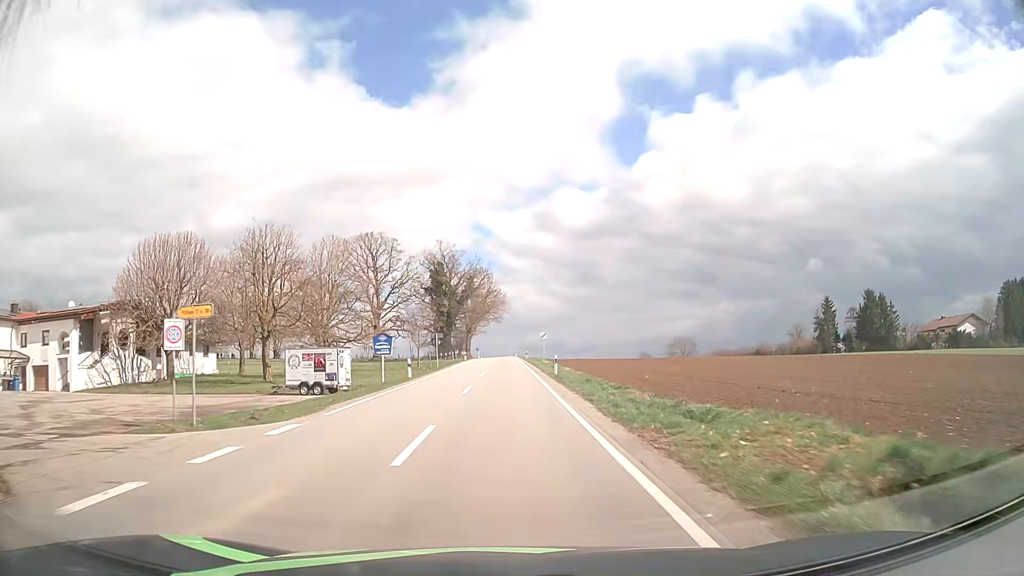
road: tertiary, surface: asphalt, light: Day
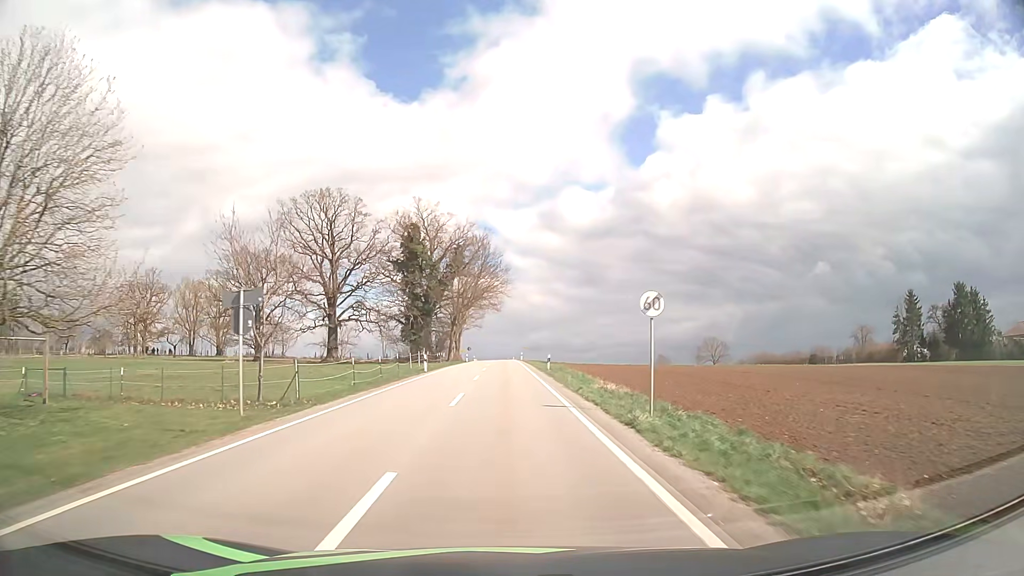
(0.0, +40.6) m; 0°
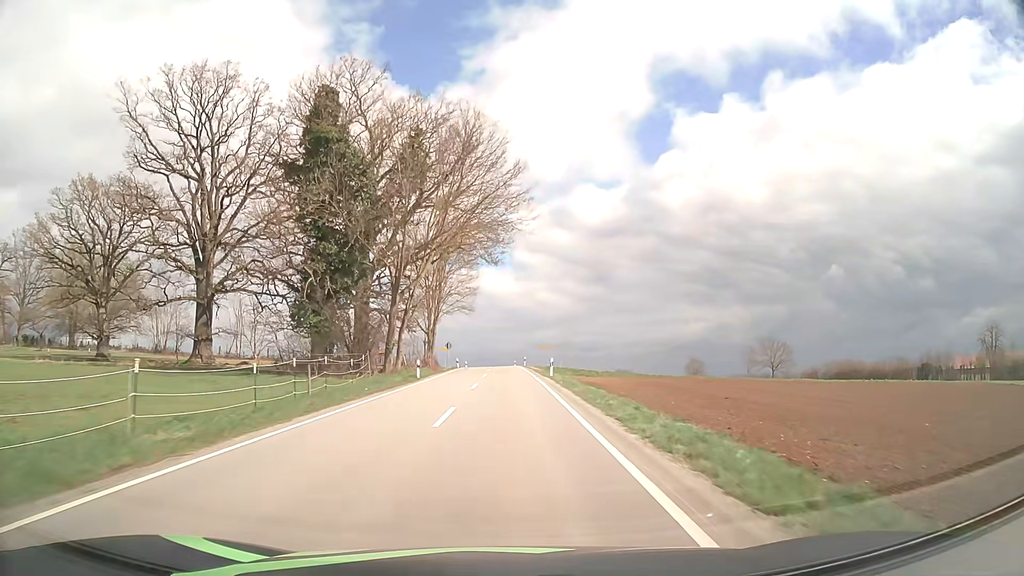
(-0.2, +51.4) m; -1°
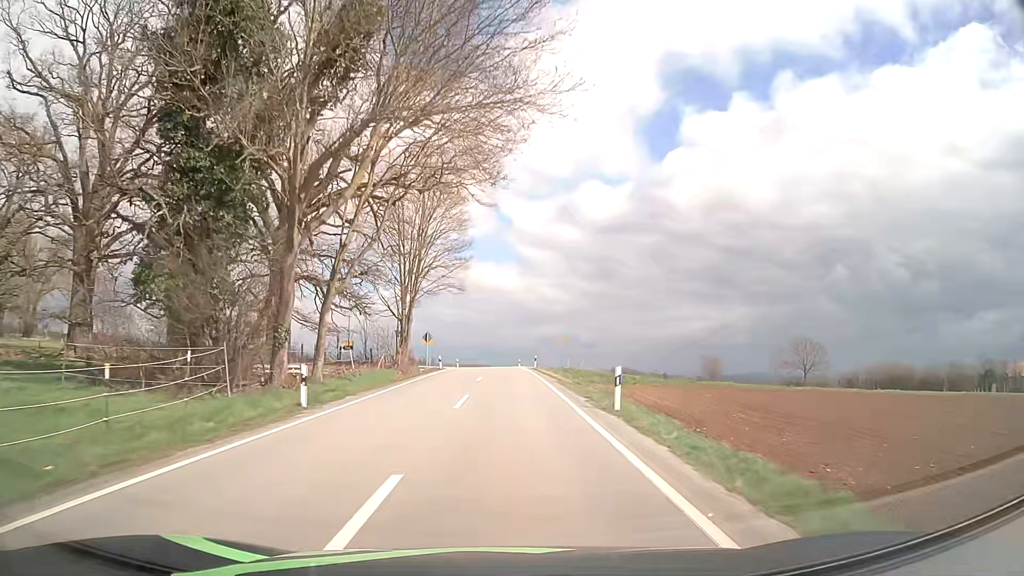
(0.0, +20.8) m; 0°
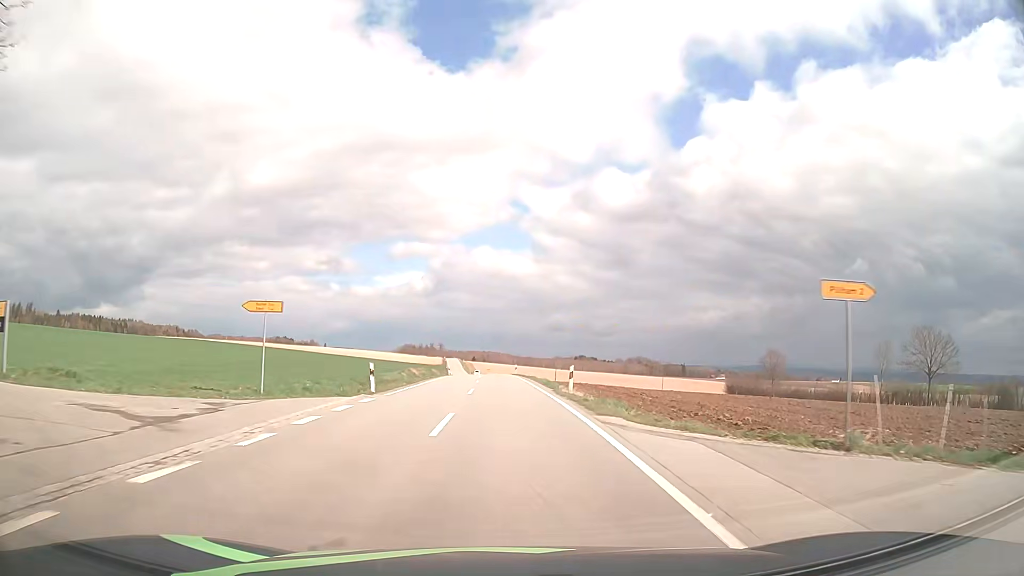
(-0.3, +52.4) m; -1°
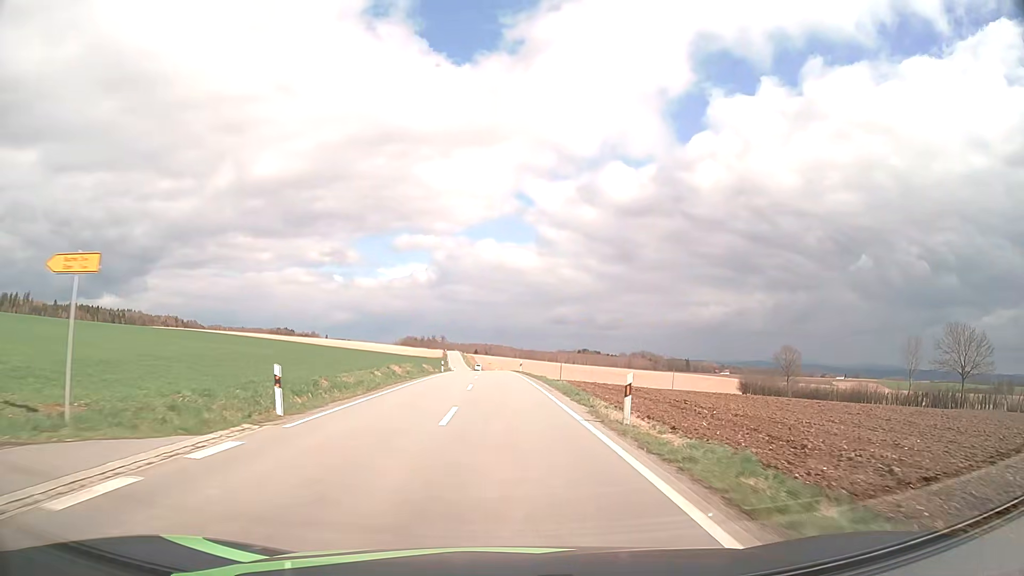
(0.0, +10.3) m; 0°
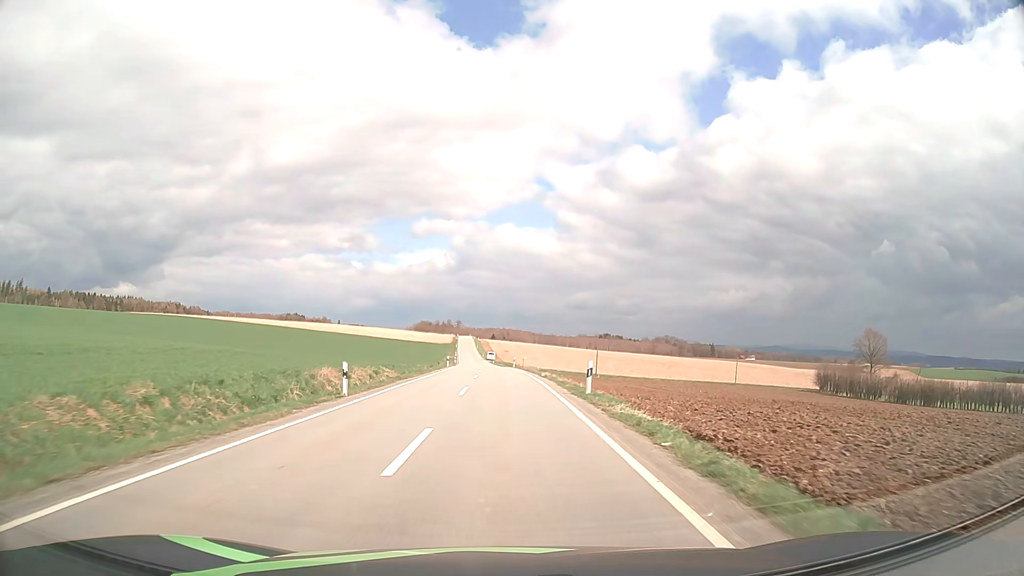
(-0.5, +41.2) m; -2°
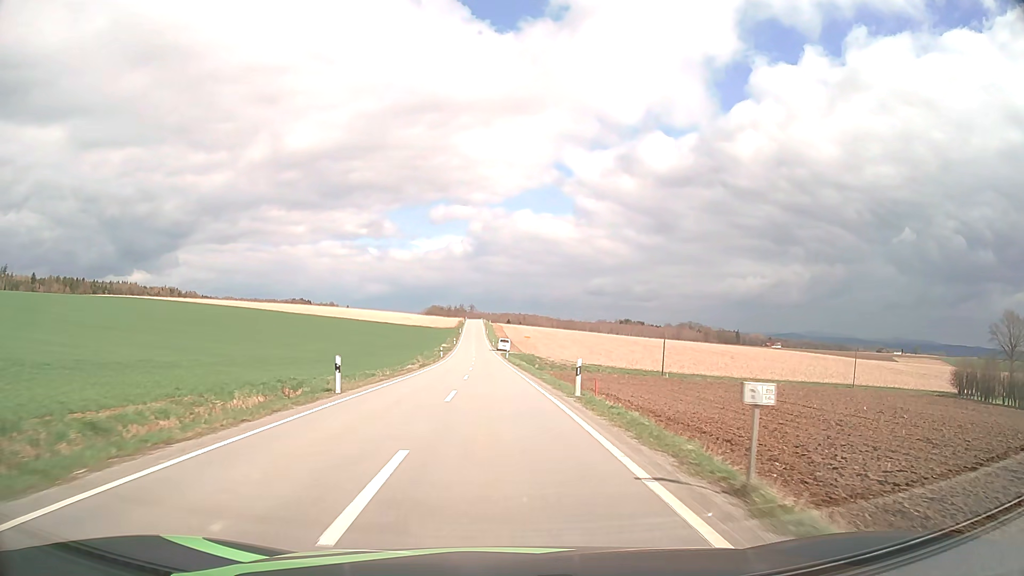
(-0.6, +50.3) m; -1°
(0, +10) (0, +20) (-1, +30) (-1, +40) (-1, +50) (-2, +60) (-2, +70) (-3, +80) (-3, +90) (-4, +100) m
